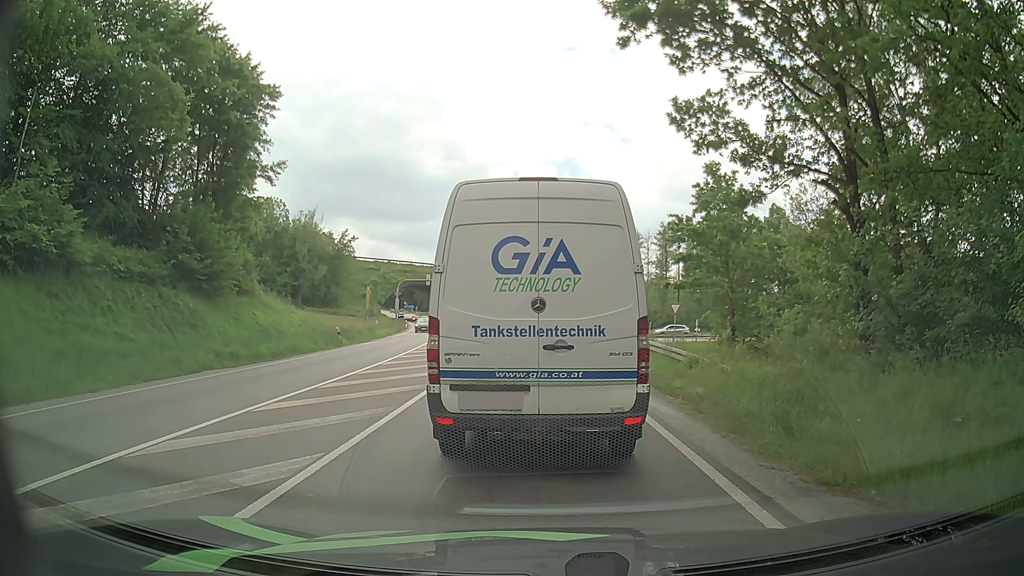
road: primary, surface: asphalt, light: Day
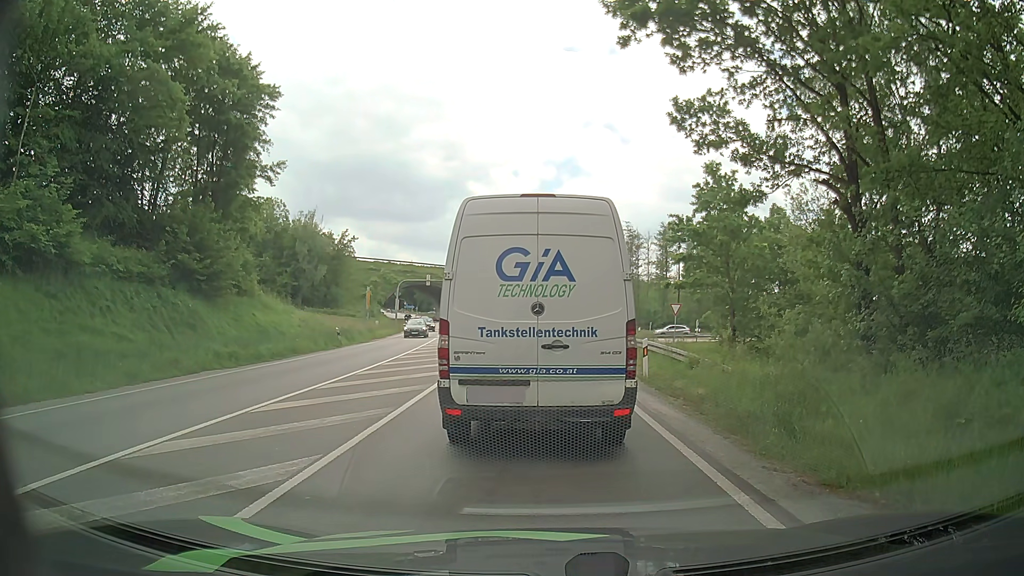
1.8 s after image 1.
(0.0, +0.1) m; 0°
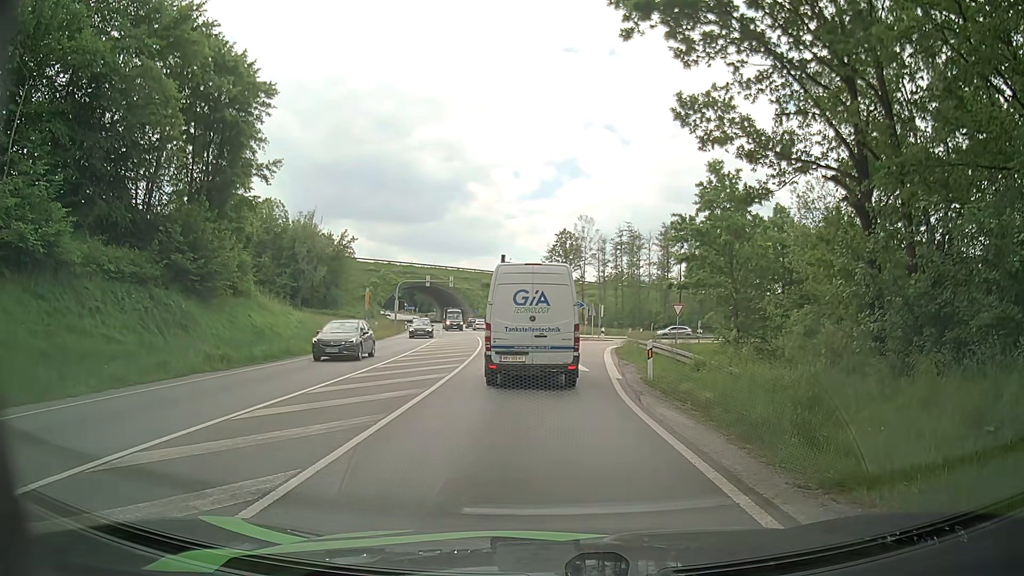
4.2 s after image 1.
(0.0, +0.7) m; 0°
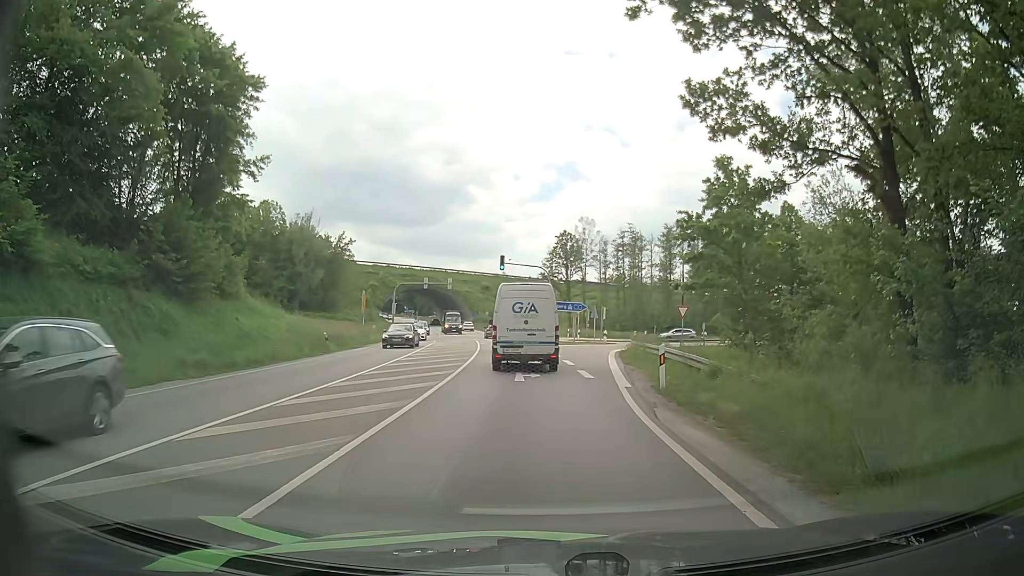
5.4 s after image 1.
(0.0, +1.8) m; 0°
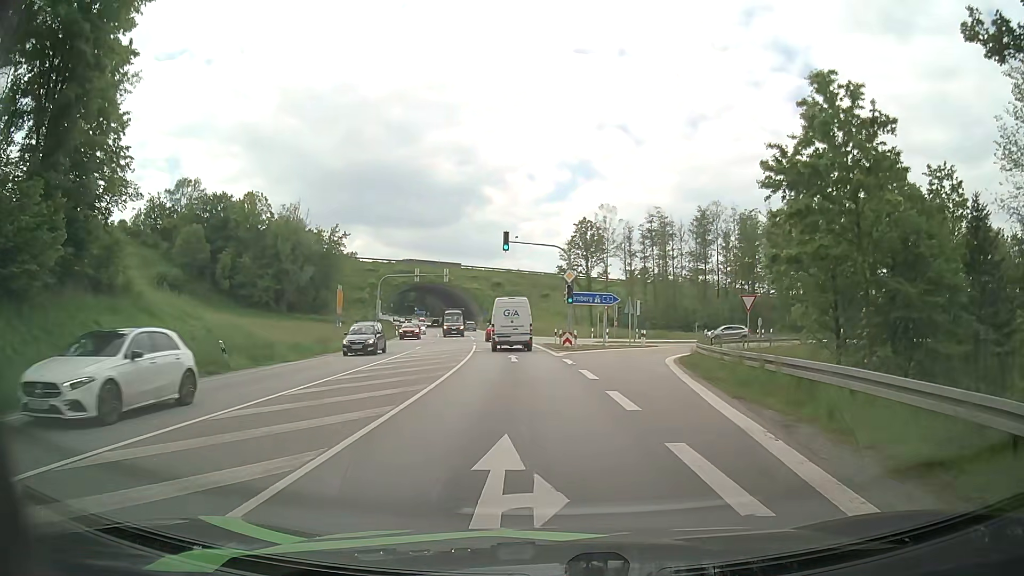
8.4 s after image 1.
(-0.3, +14.0) m; -2°
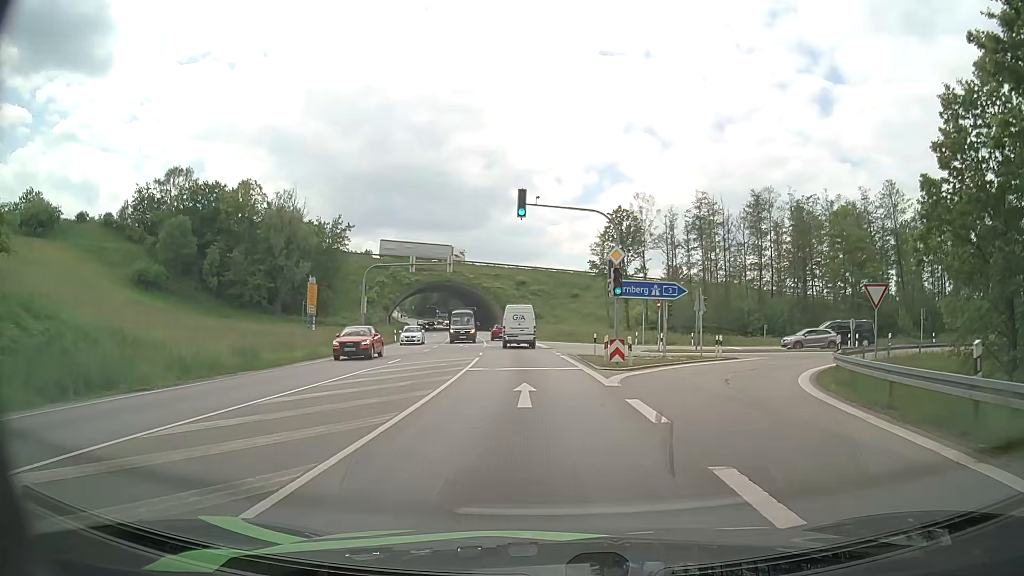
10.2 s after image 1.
(-0.4, +13.5) m; -3°
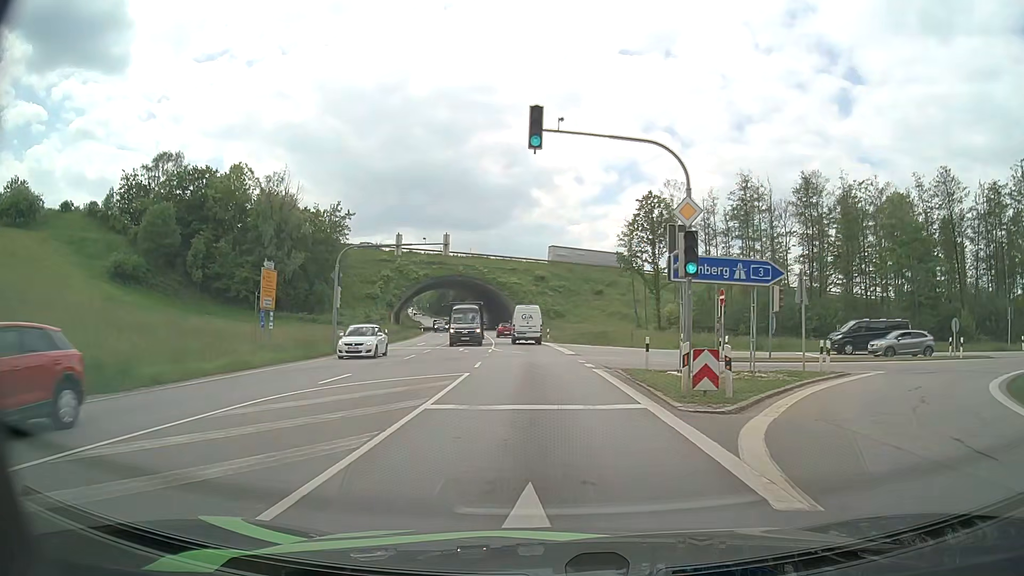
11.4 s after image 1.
(-0.2, +10.5) m; -1°
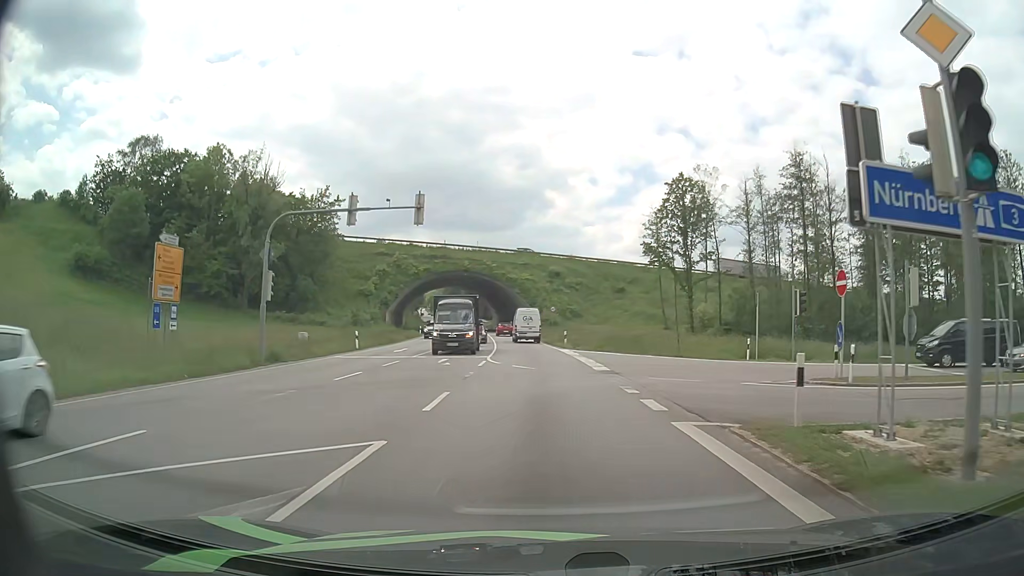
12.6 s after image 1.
(-0.2, +11.5) m; -1°
(0, +10) (0, +20) (-1, +30) (-1, +40) (-2, +50) (-3, +60) (-4, +70) (-5, +80) (-6, +90) (-8, +100) m
